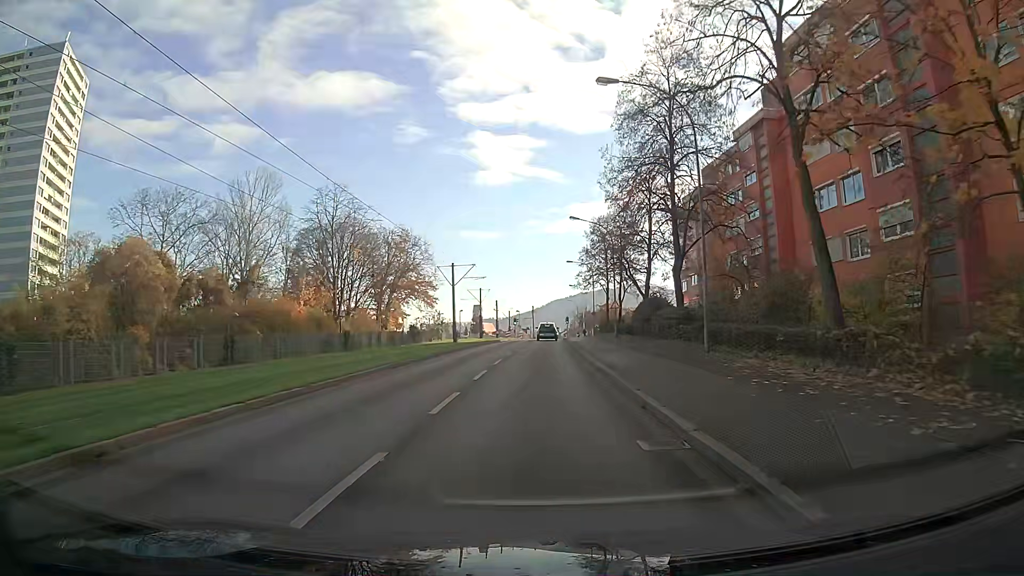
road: tertiary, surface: asphalt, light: Day
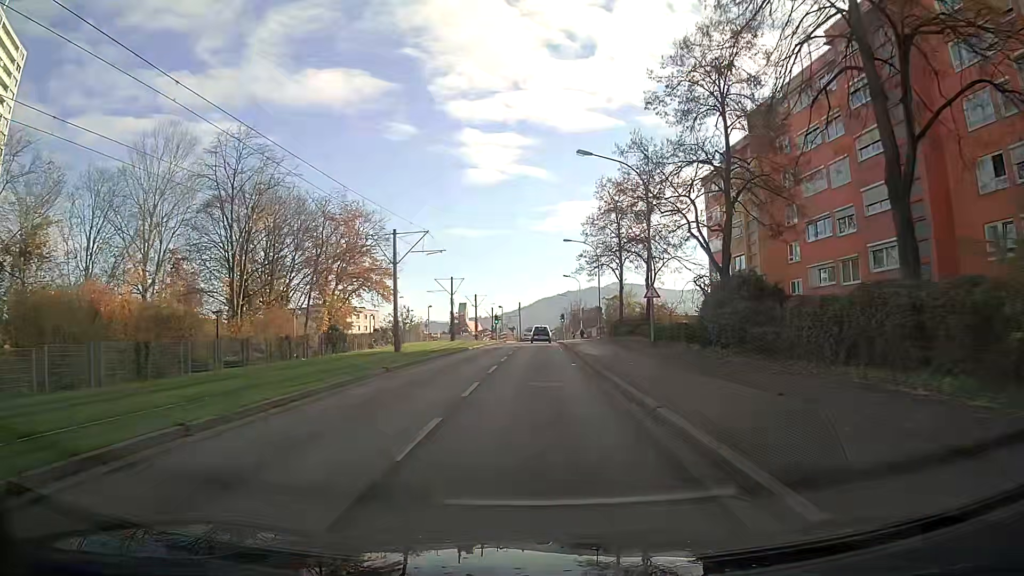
(+0.1, +21.3) m; +1°
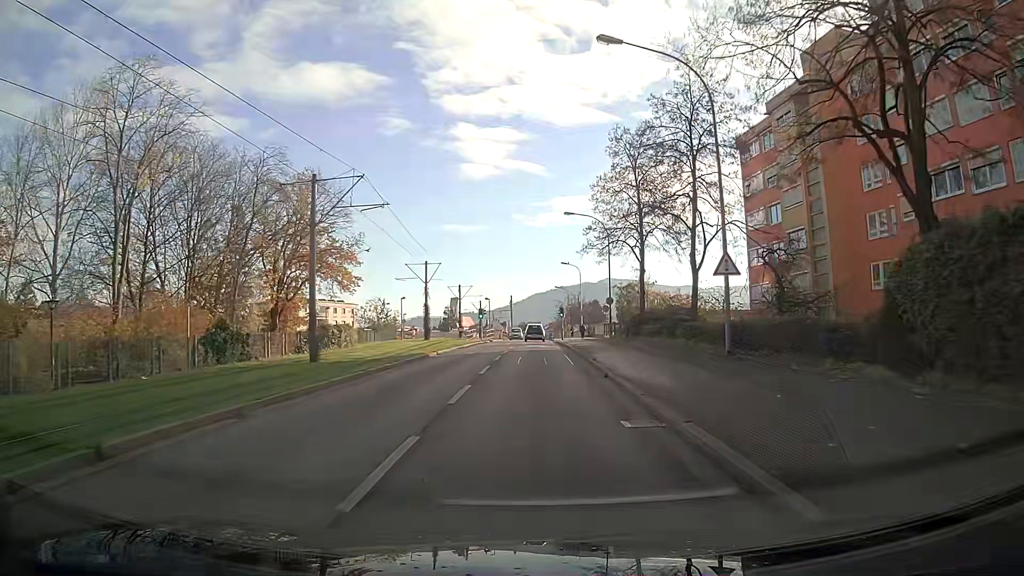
(+0.1, +14.0) m; +1°
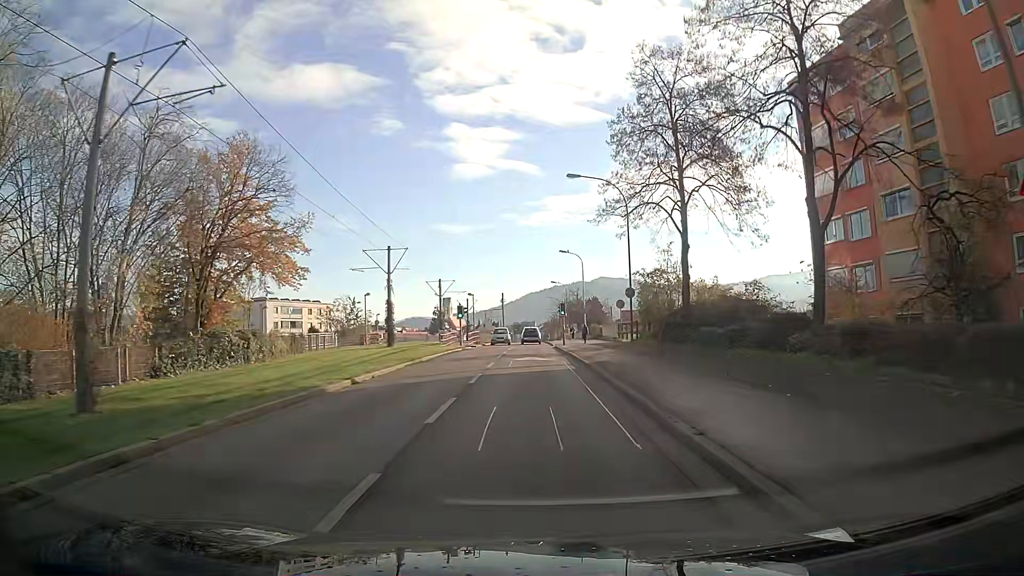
(+0.1, +13.7) m; +1°
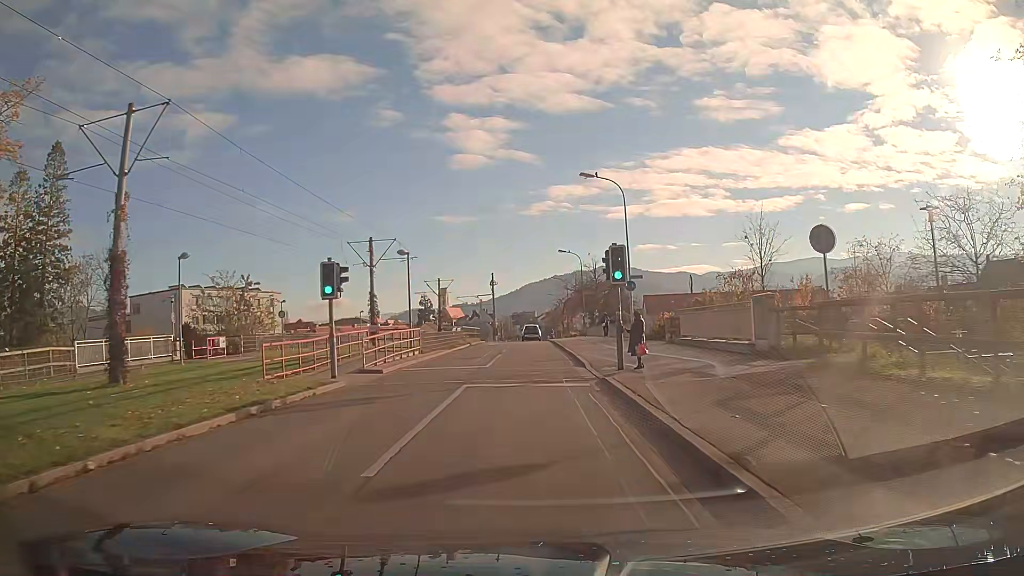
(+0.1, +33.3) m; 0°
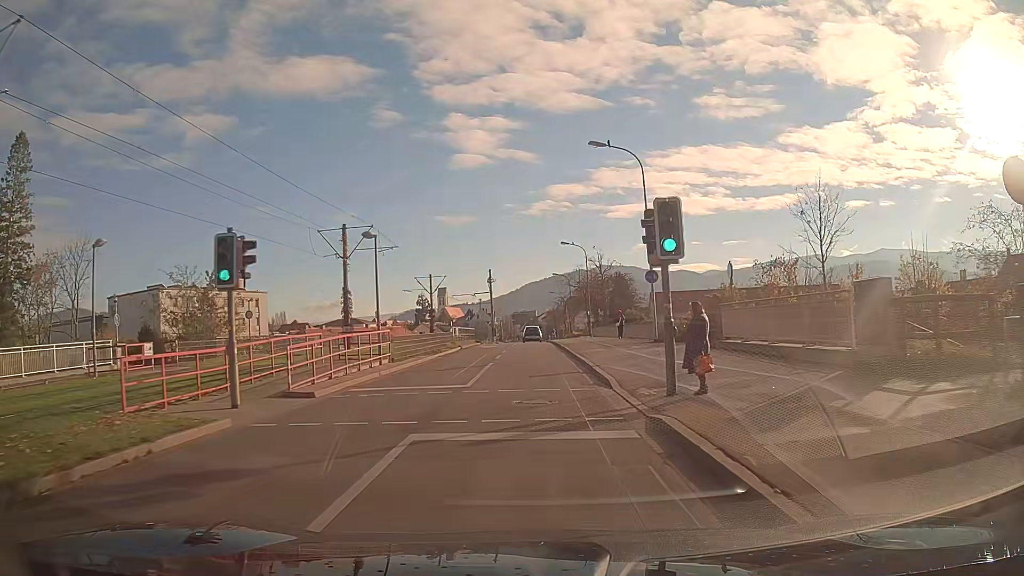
(0.0, +6.6) m; +1°
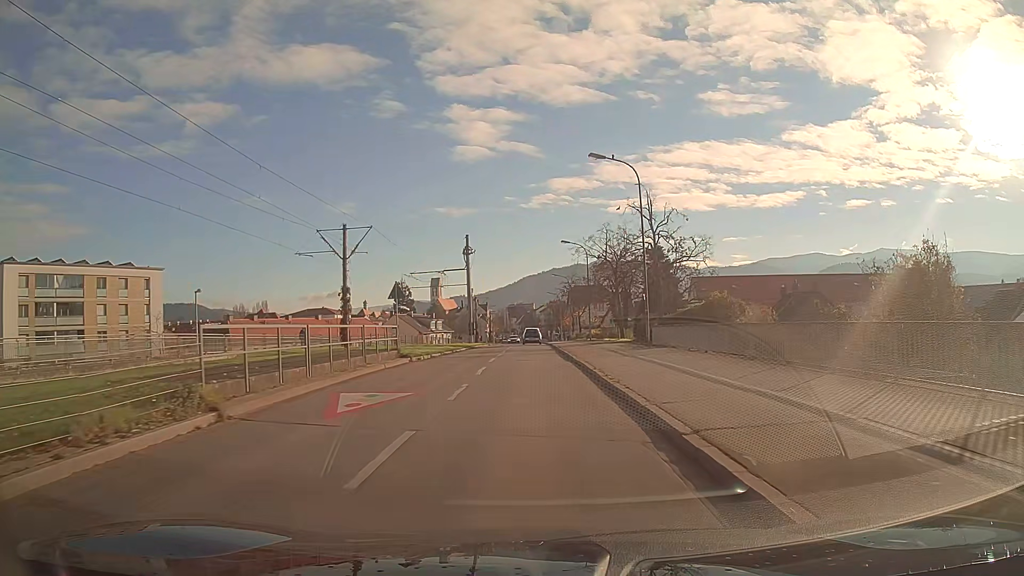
(-0.2, +32.9) m; 0°
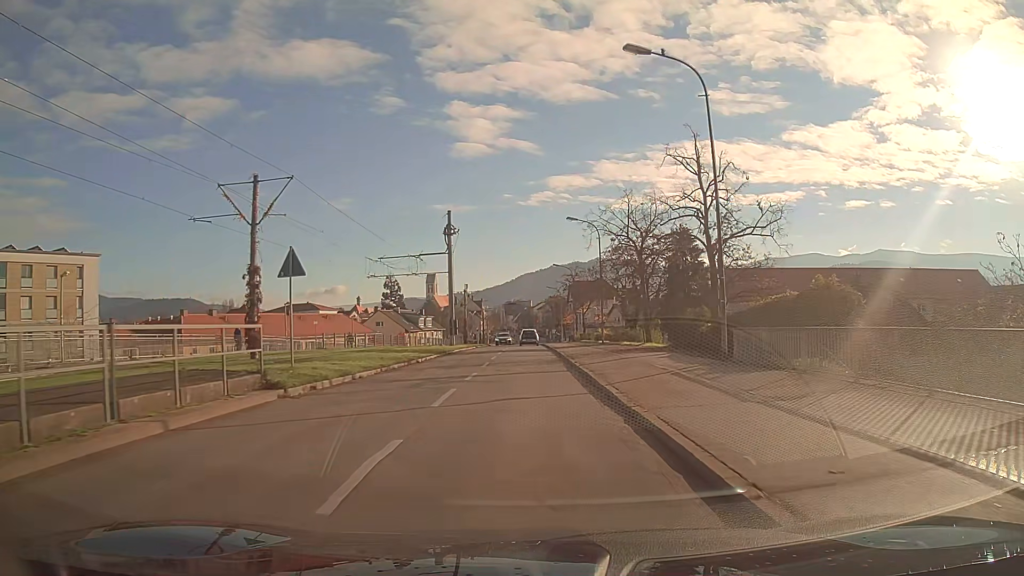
(0.0, +13.1) m; 0°
(0, +10) (0, +20) (0, +30) (0, +40) (0, +50) (0, +60) (0, +70) (0, +80) (0, +90) (0, +100) m
